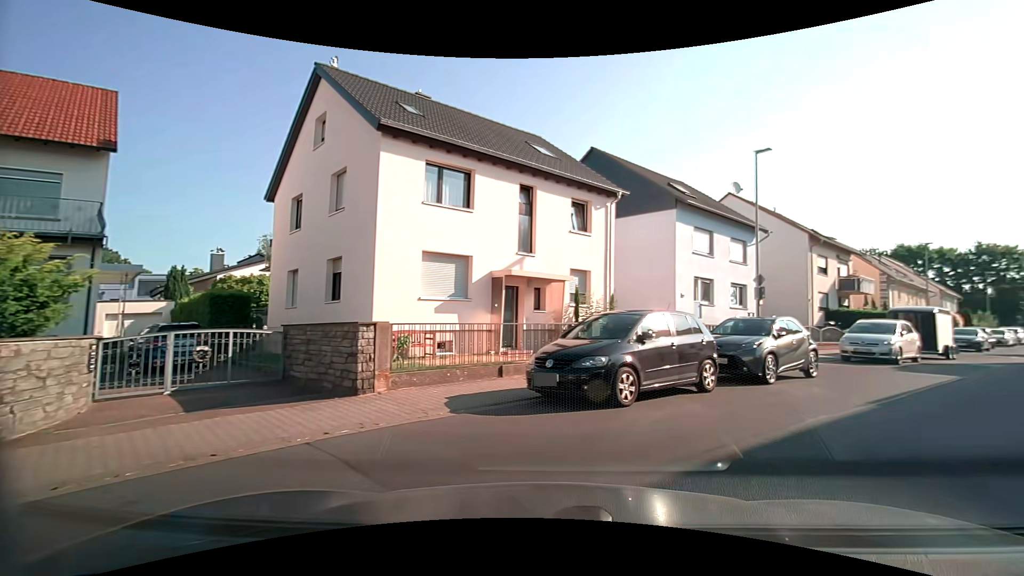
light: Day
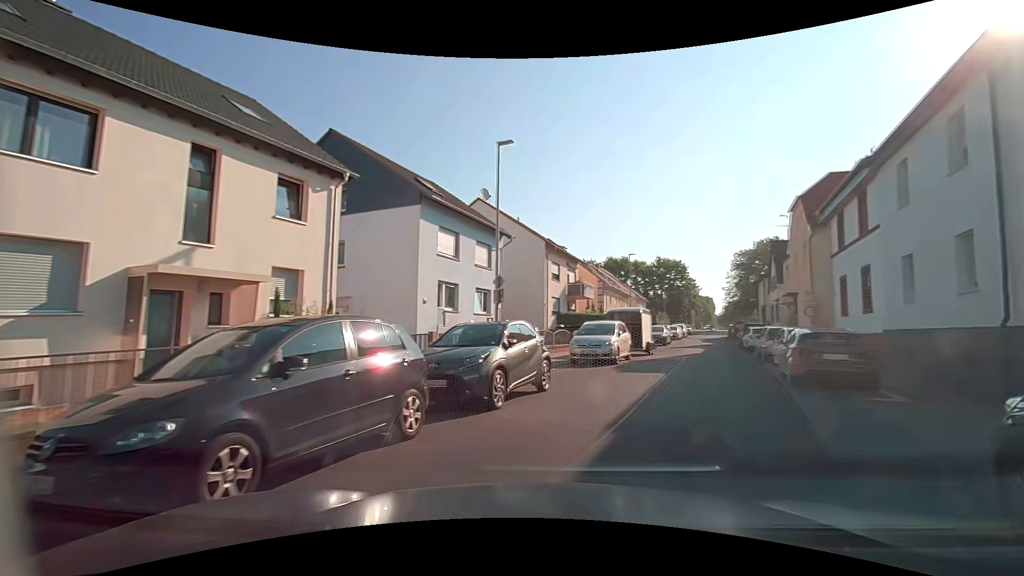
(+1.0, +3.8) m; +27°
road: unclassified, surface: asphalt
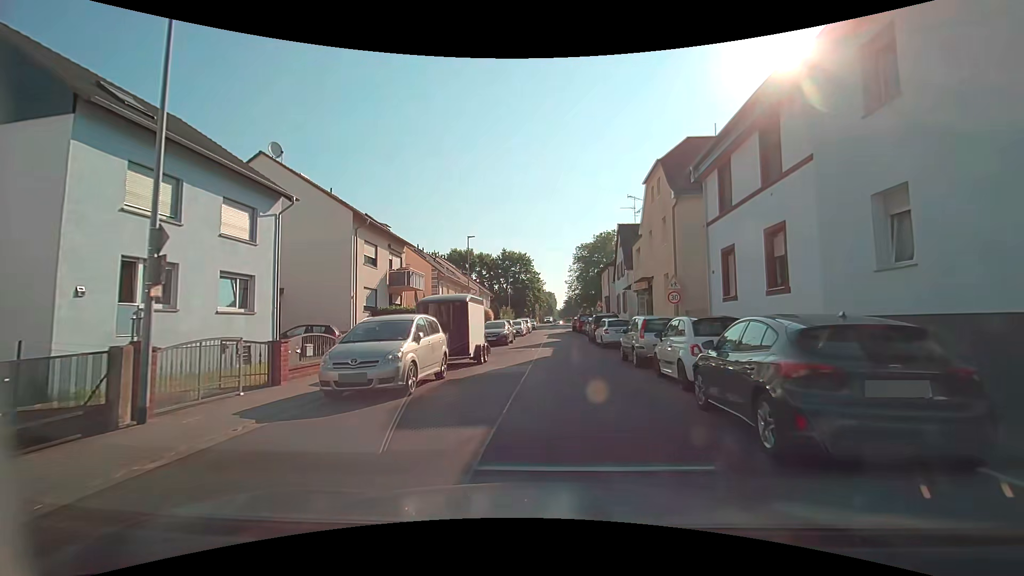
(+2.1, +8.9) m; +18°
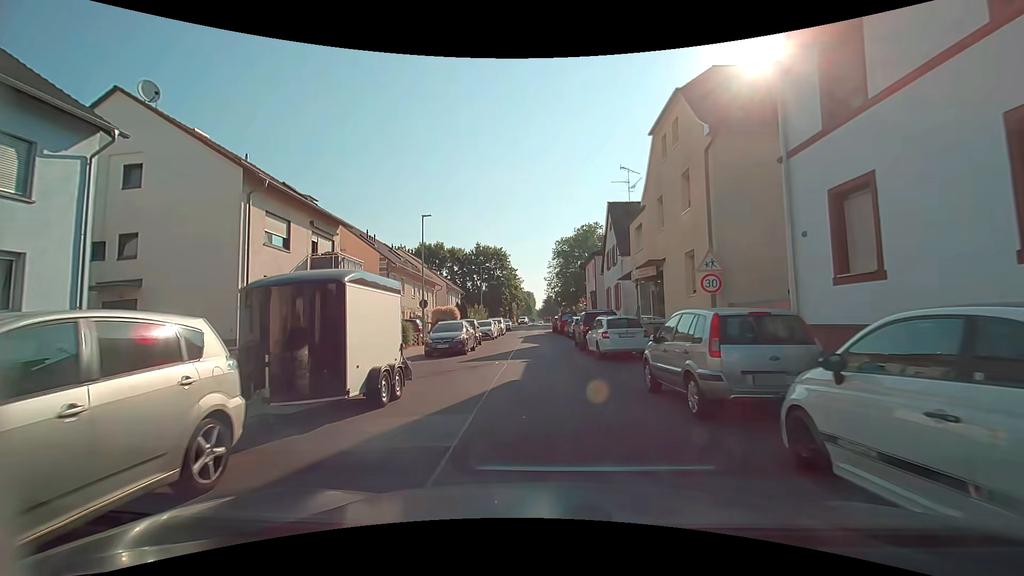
(+0.3, +8.2) m; +3°
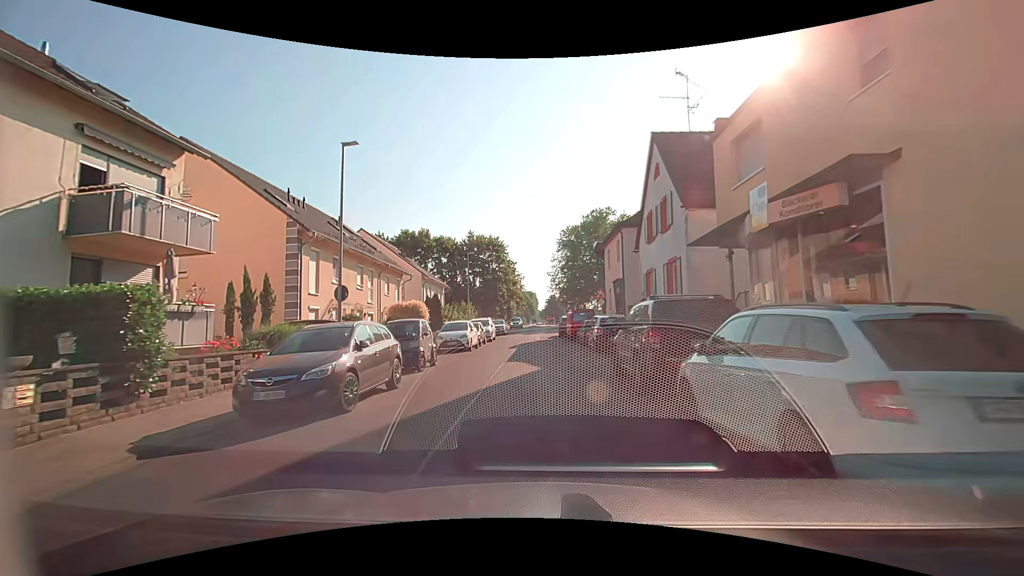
(0.0, +13.3) m; 0°
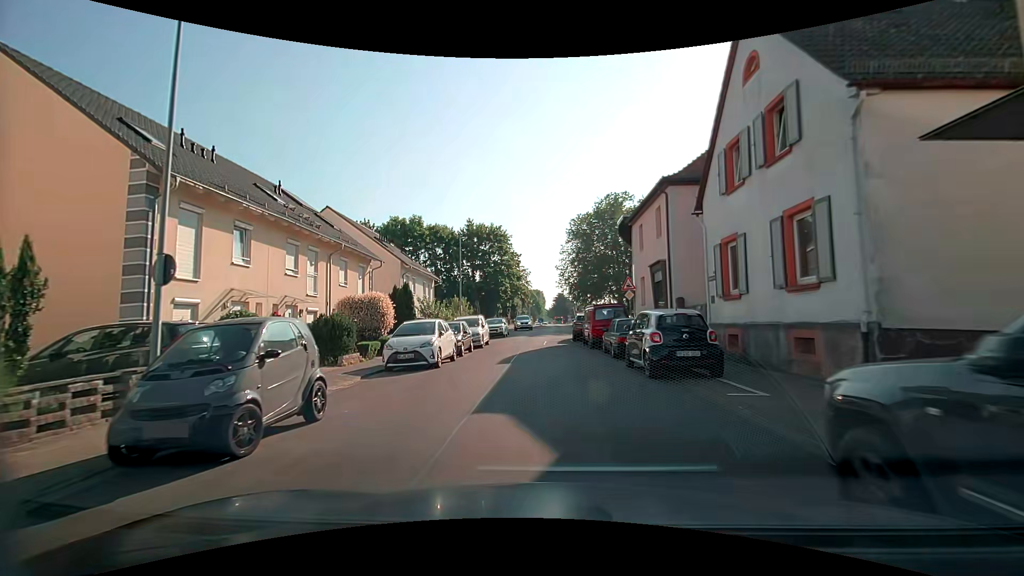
(-0.3, +9.0) m; -2°
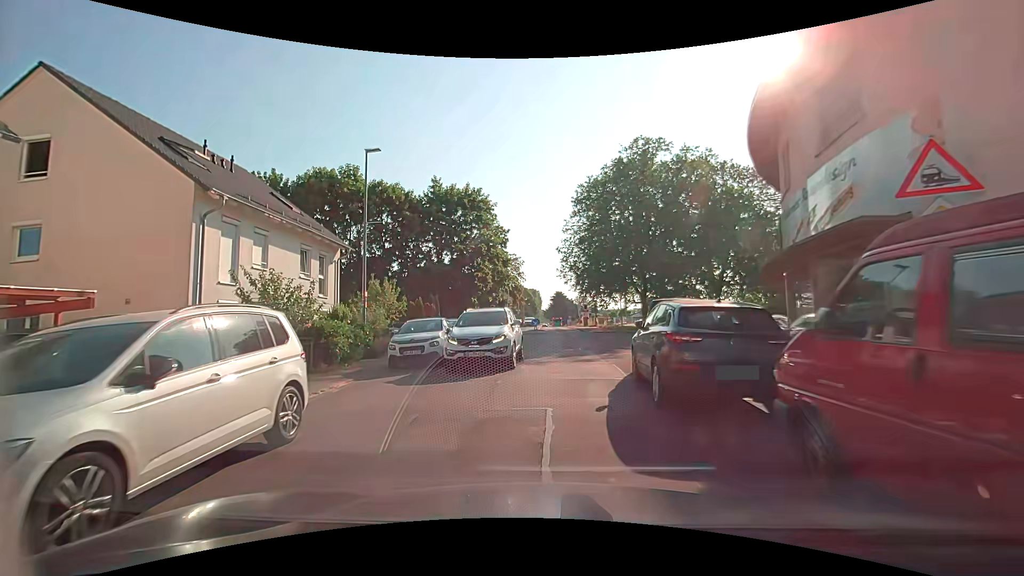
(0.0, +21.7) m; -1°
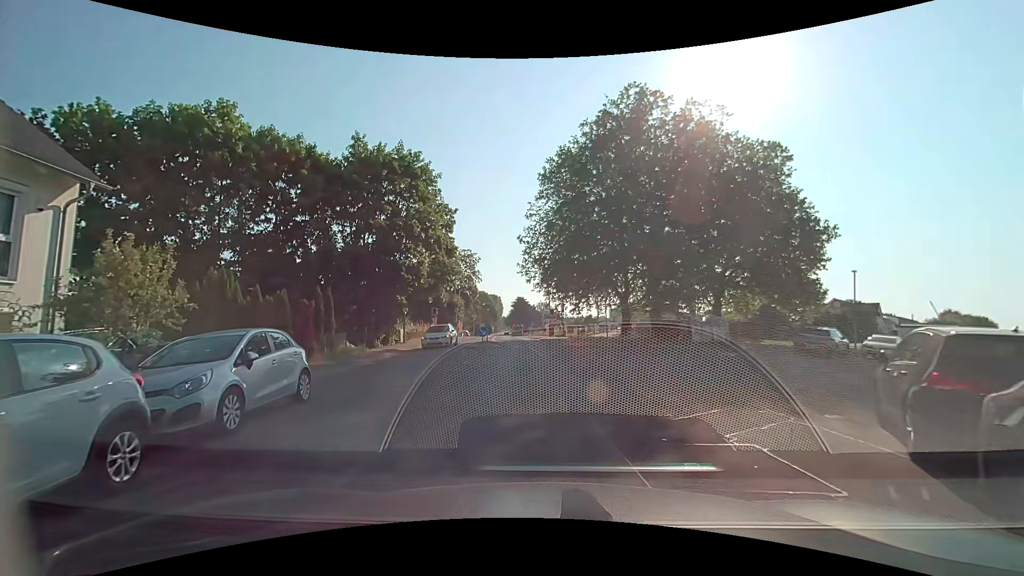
(+0.8, +12.4) m; +5°
(0, +10) (0, +20) (0, +30) (-1, +40) (-2, +50) (-3, +60) (-3, +70) (-4, +80) (-4, +90) (-5, +100) m
